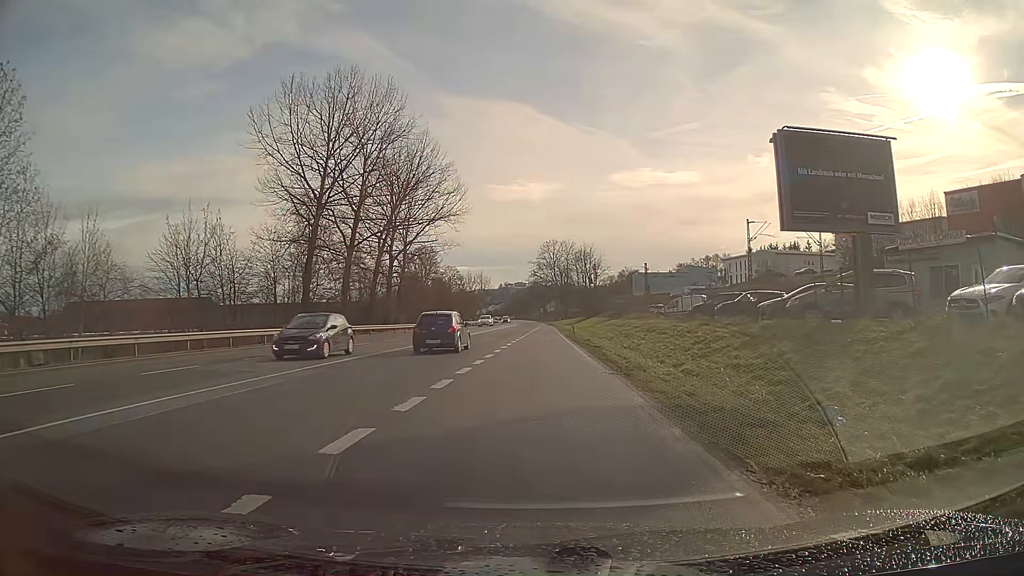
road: primary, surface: asphalt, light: Day
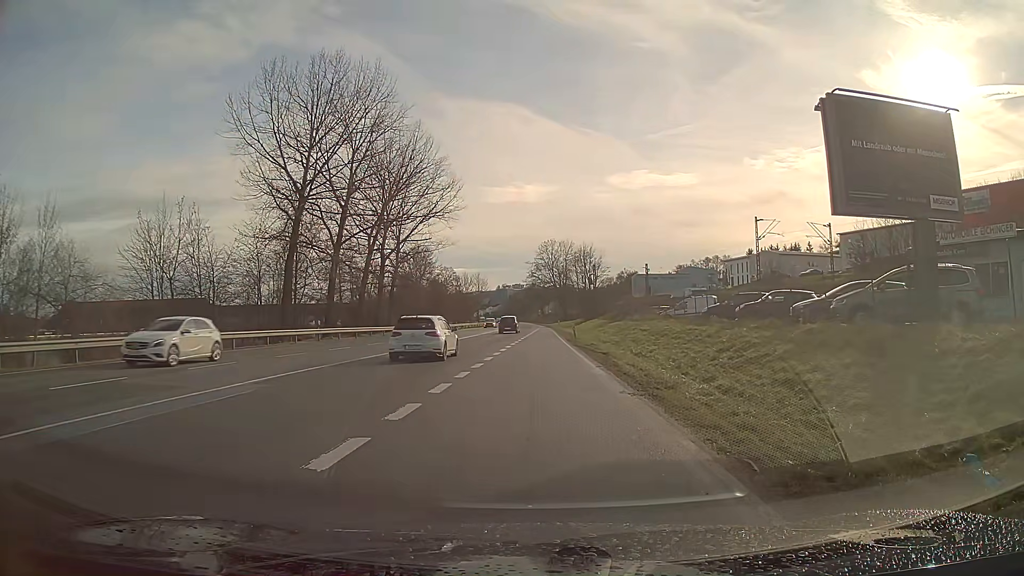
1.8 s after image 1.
(0.0, +3.4) m; 0°
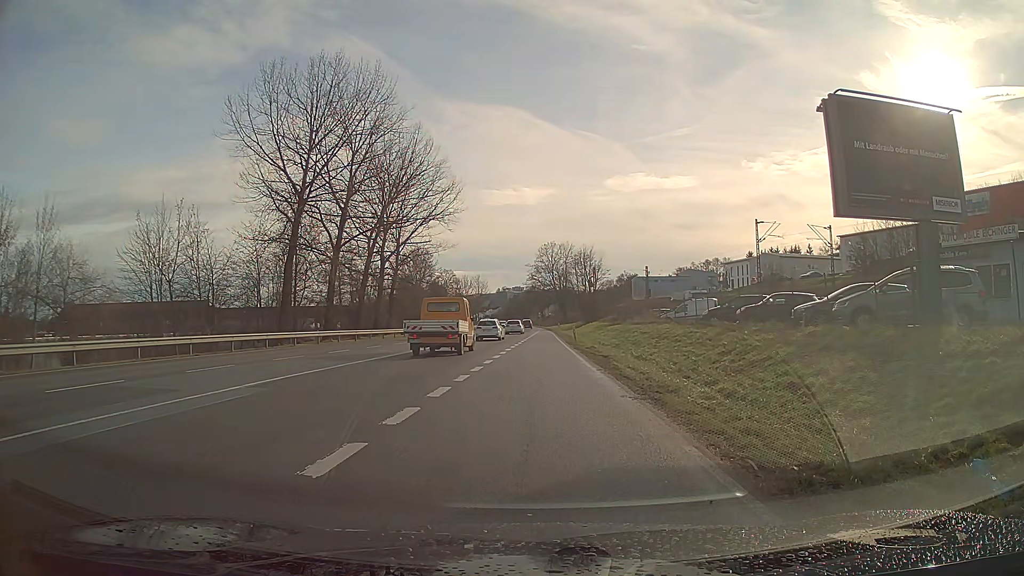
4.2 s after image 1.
(0.0, +0.2) m; 0°
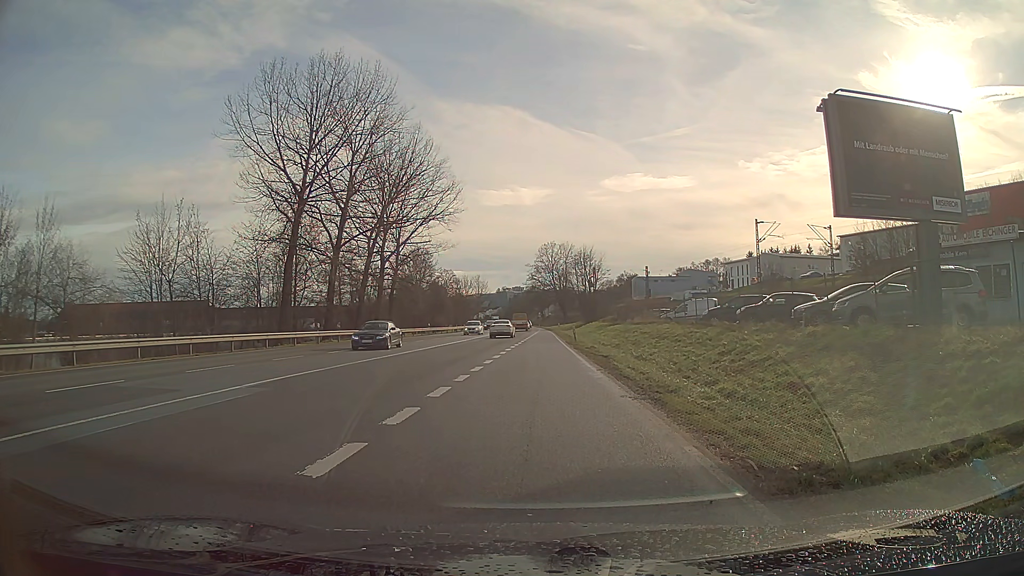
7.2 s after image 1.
(0.0, 0.0) m; 0°
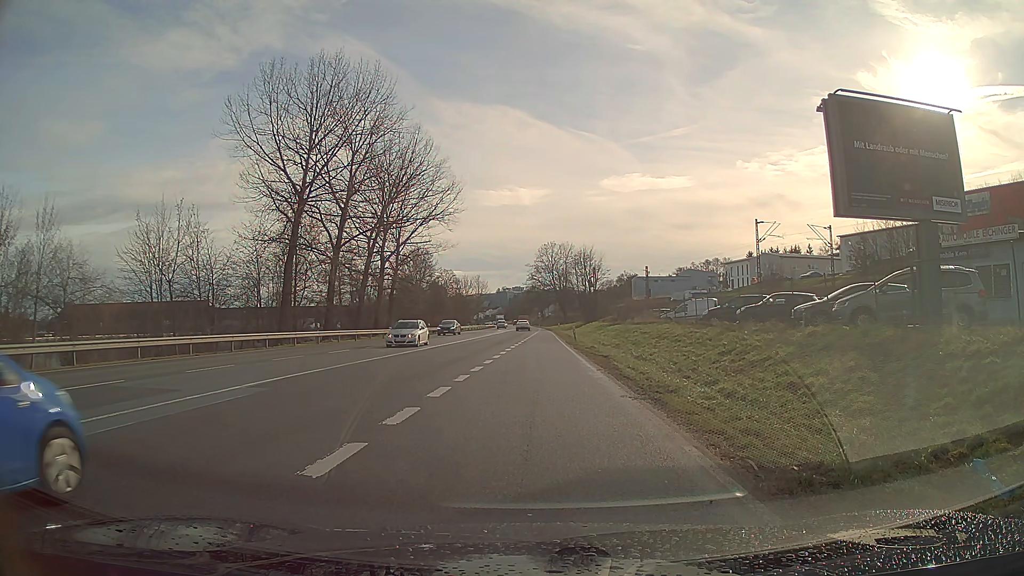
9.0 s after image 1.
(0.0, 0.0) m; 0°
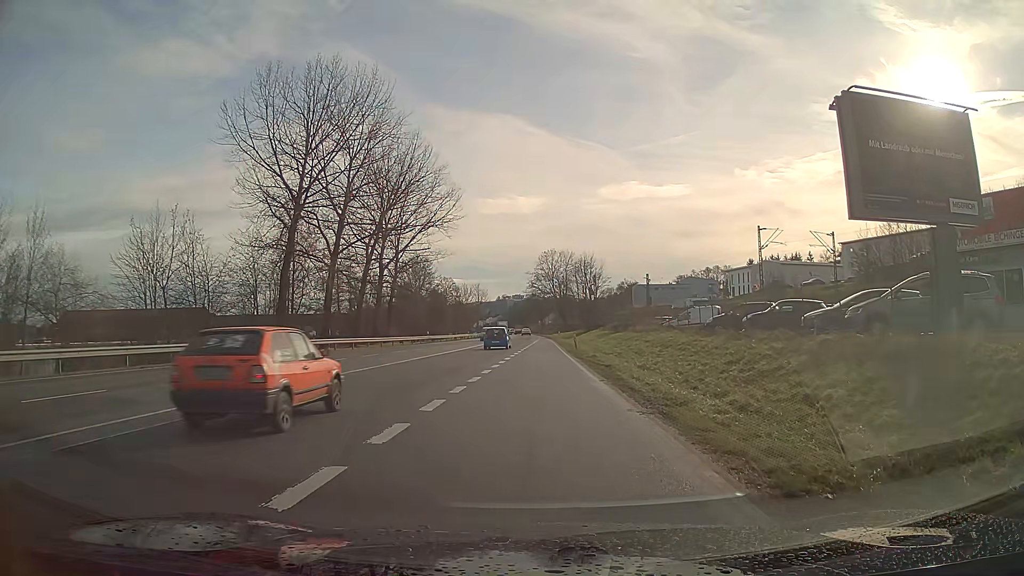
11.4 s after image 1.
(0.0, +1.0) m; 0°
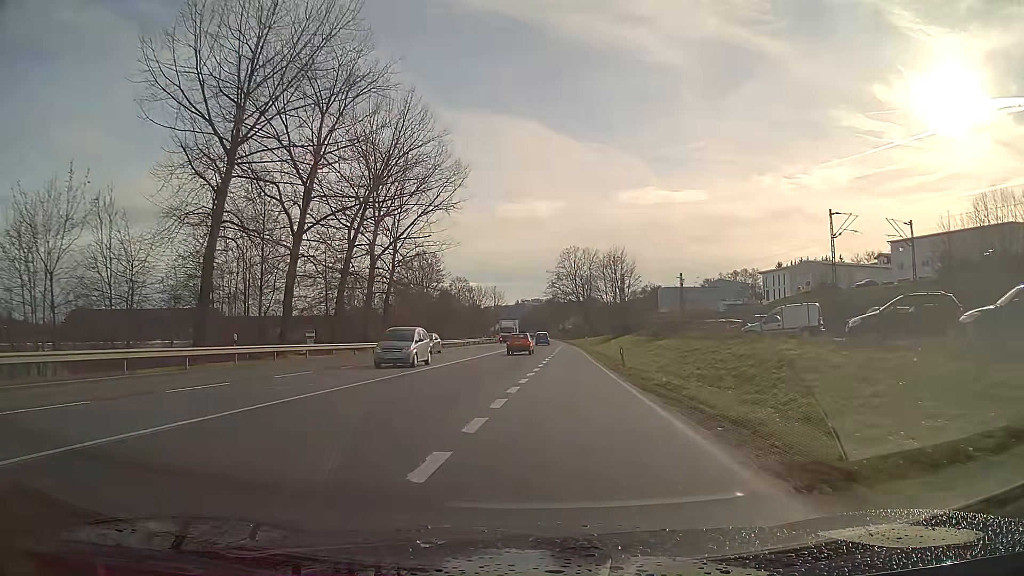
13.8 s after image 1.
(-0.3, +15.5) m; -2°
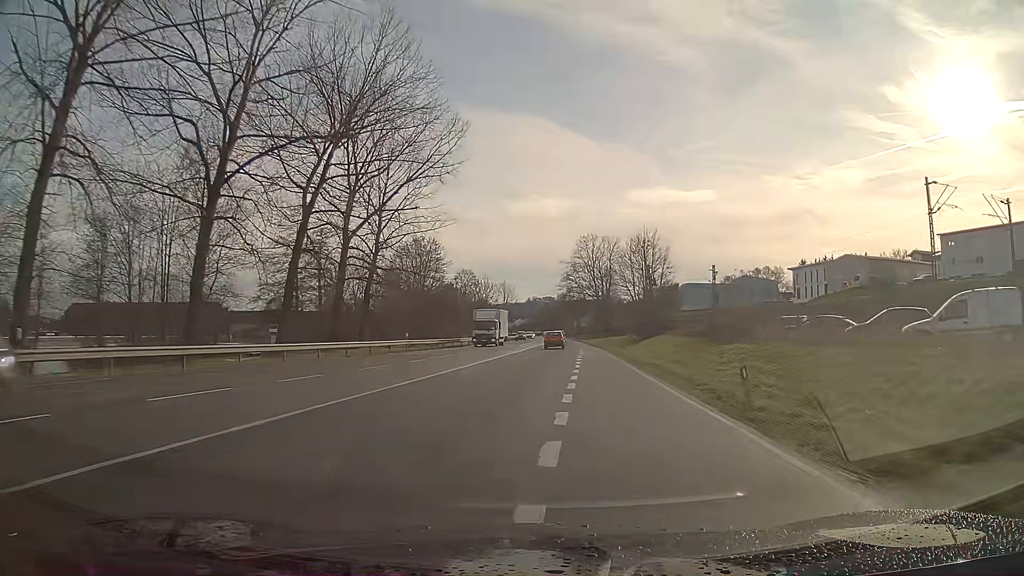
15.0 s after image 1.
(-0.1, +15.4) m; 0°
